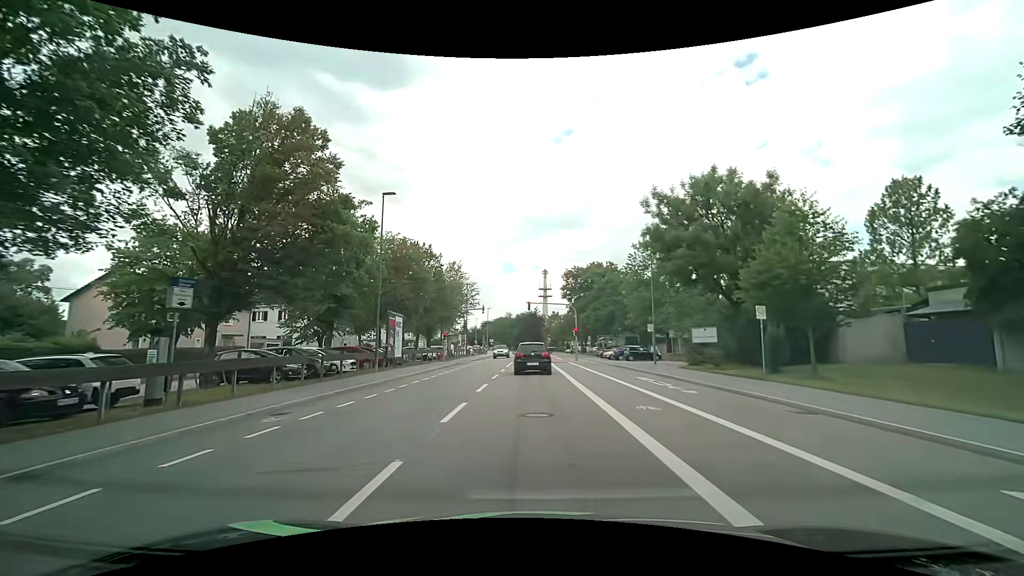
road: tertiary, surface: asphalt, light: Day
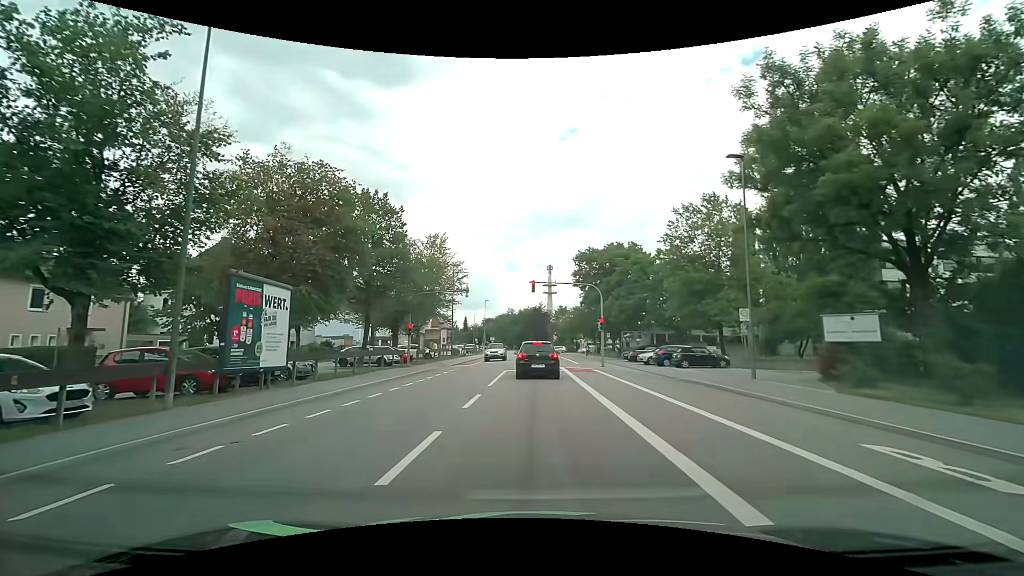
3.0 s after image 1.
(-0.1, +15.8) m; -1°
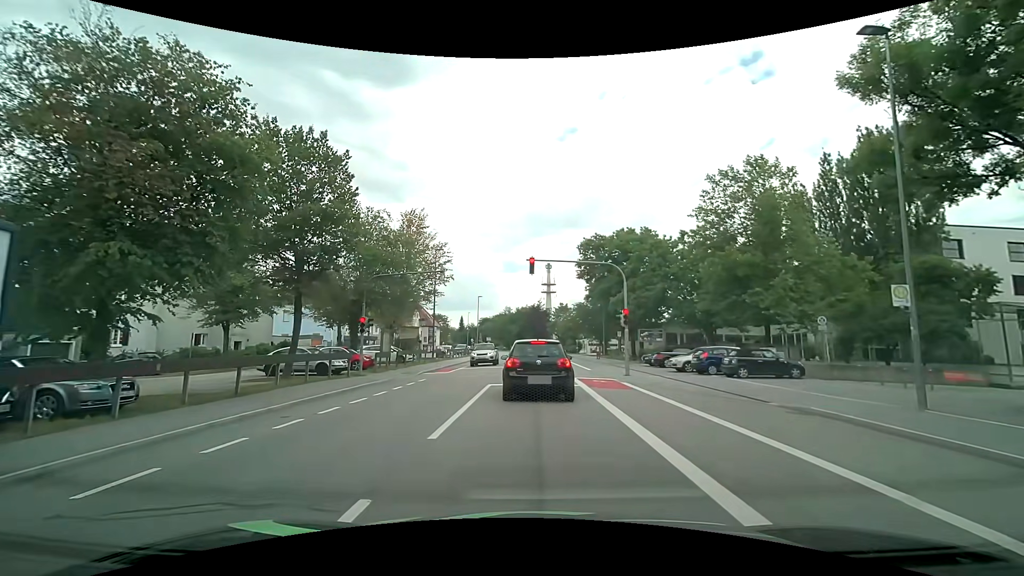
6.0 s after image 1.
(0.0, +9.2) m; +1°
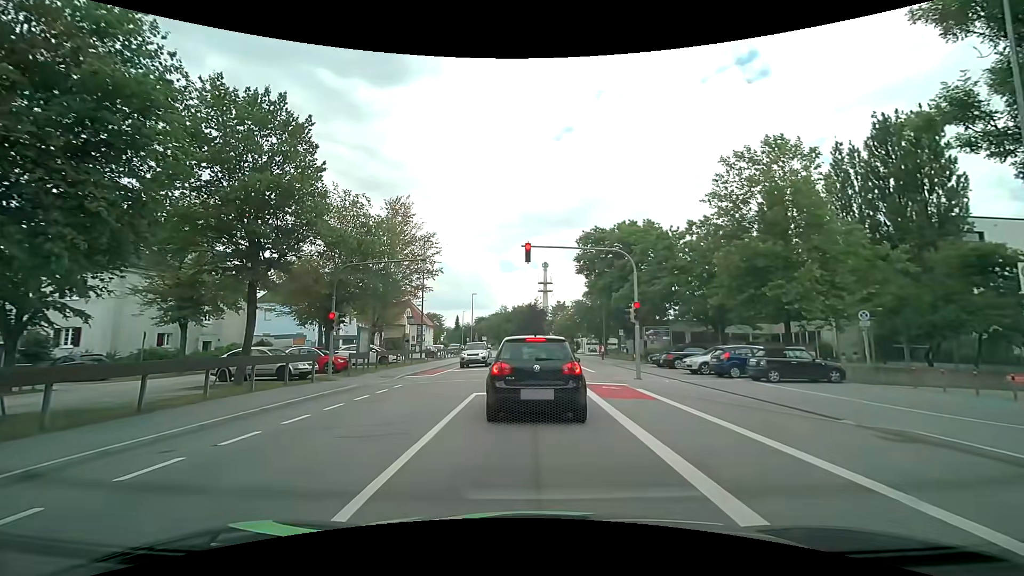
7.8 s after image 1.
(0.0, +3.3) m; +1°
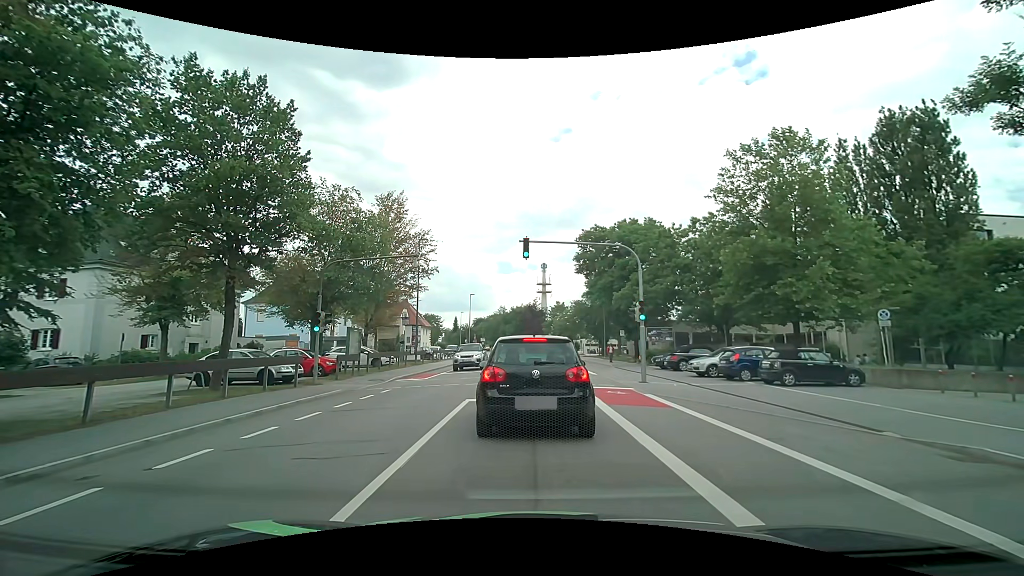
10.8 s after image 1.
(0.0, +1.3) m; 0°
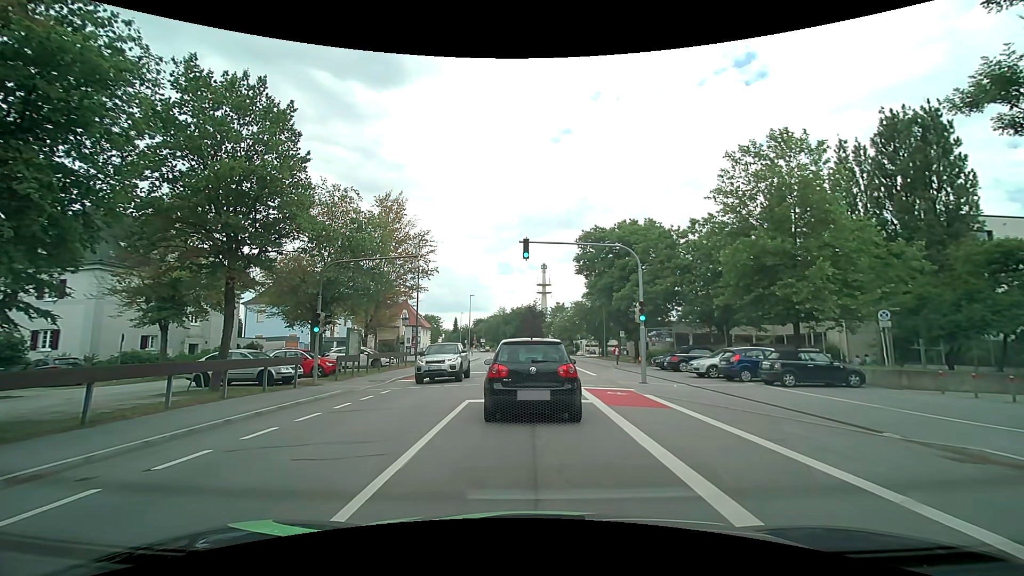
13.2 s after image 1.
(0.0, 0.0) m; 0°
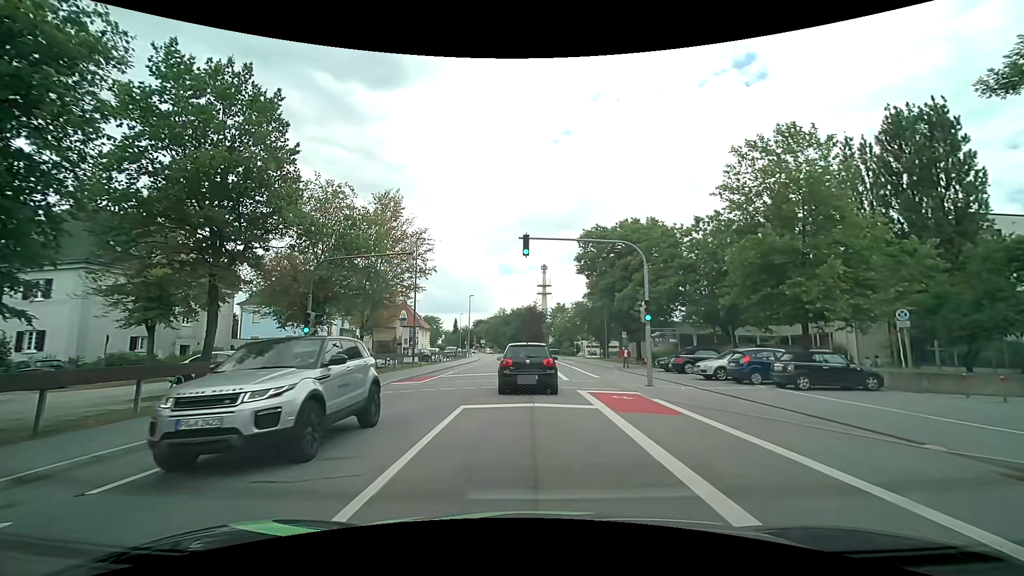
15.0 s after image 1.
(0.0, +1.0) m; 0°
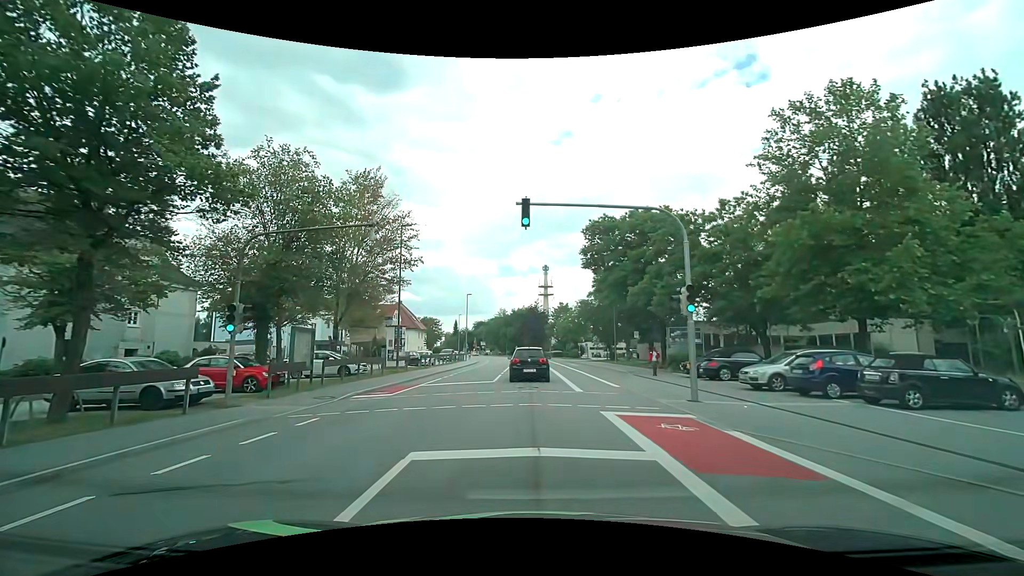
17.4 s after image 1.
(-0.1, +5.4) m; -2°
(0, +10) (0, +20) (0, +30) (-1, +40) (-1, +50) (-1, +60) (-1, +70) (-1, +80) (-1, +90) (-2, +100) m
